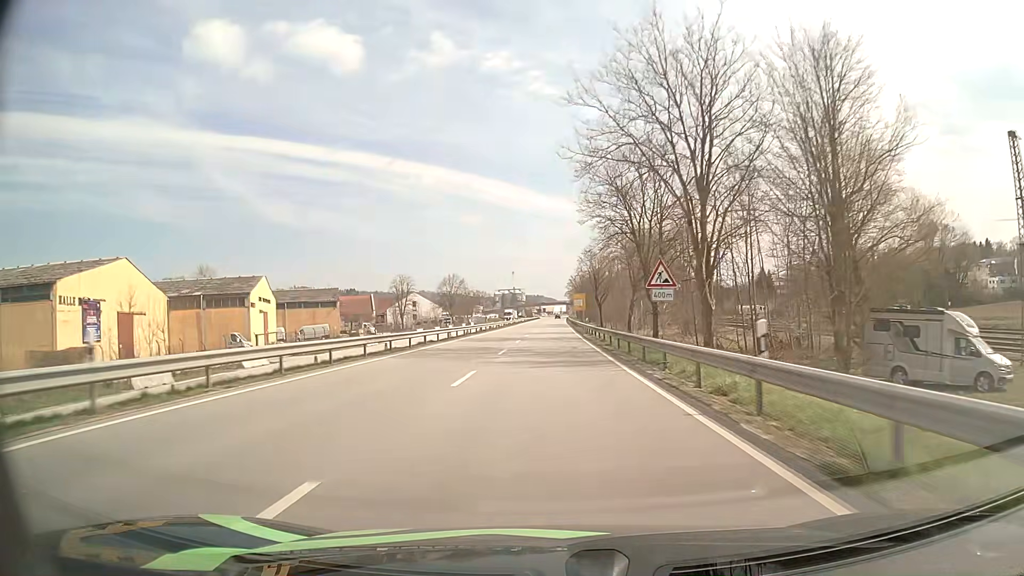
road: primary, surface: asphalt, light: Day
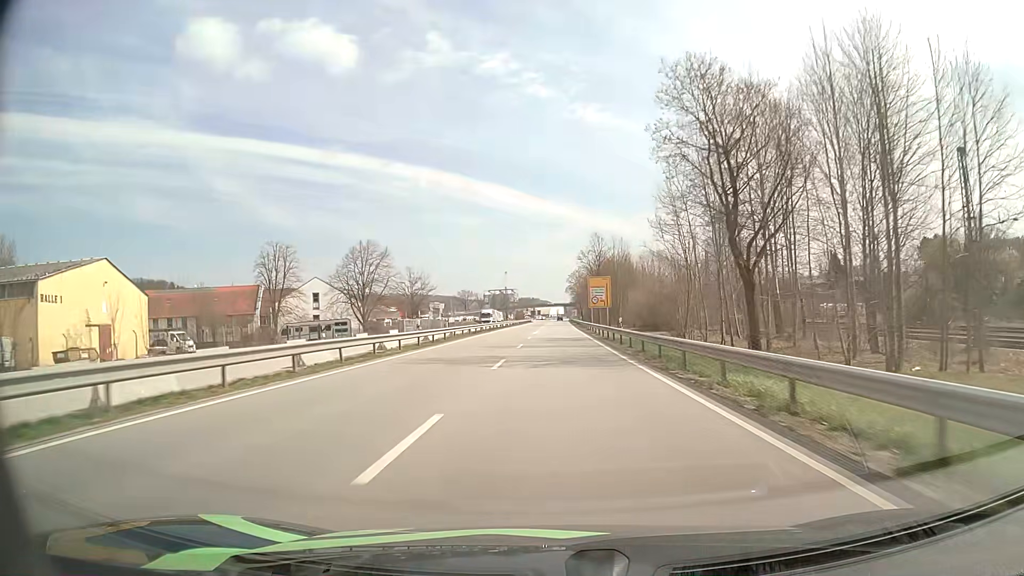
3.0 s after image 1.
(+0.1, +68.3) m; 0°
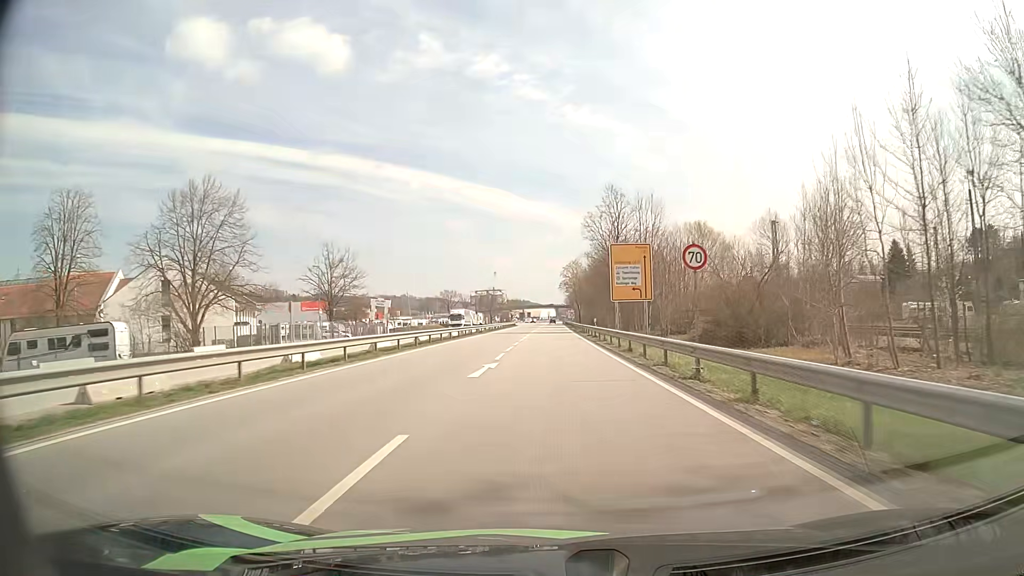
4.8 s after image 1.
(+0.2, +38.8) m; +1°
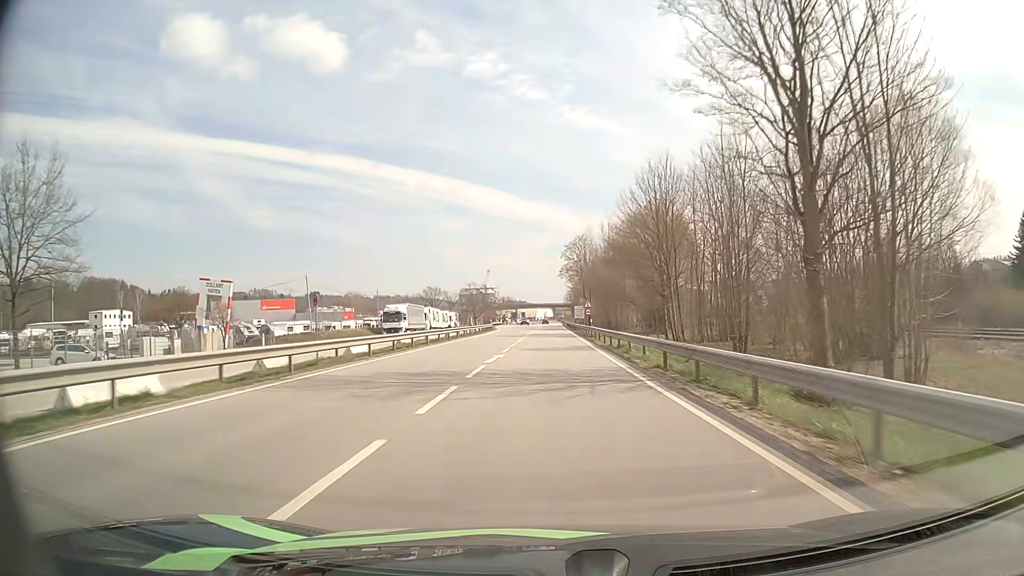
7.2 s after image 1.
(+0.1, +48.6) m; 0°
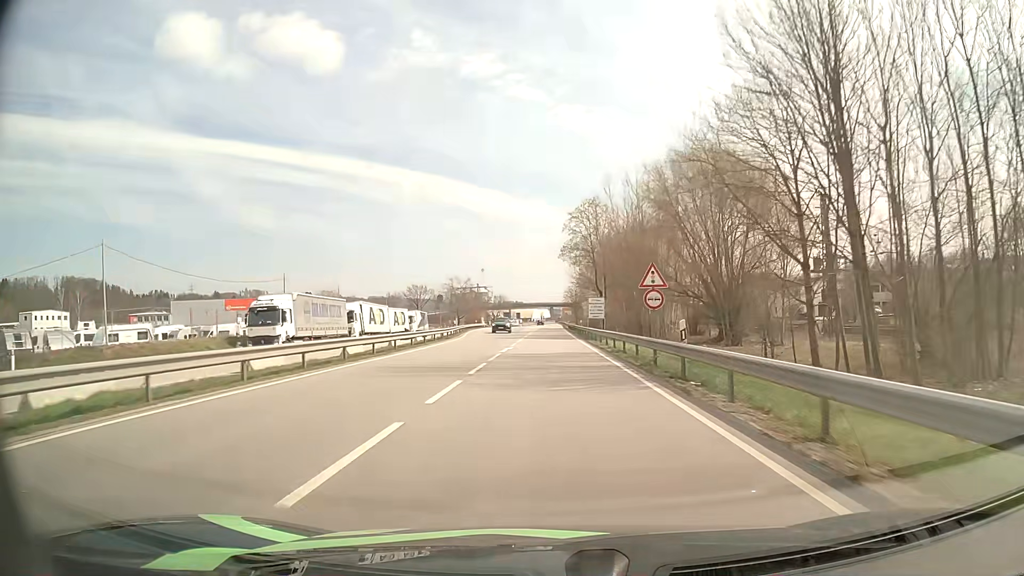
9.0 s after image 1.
(+0.1, +34.9) m; 0°
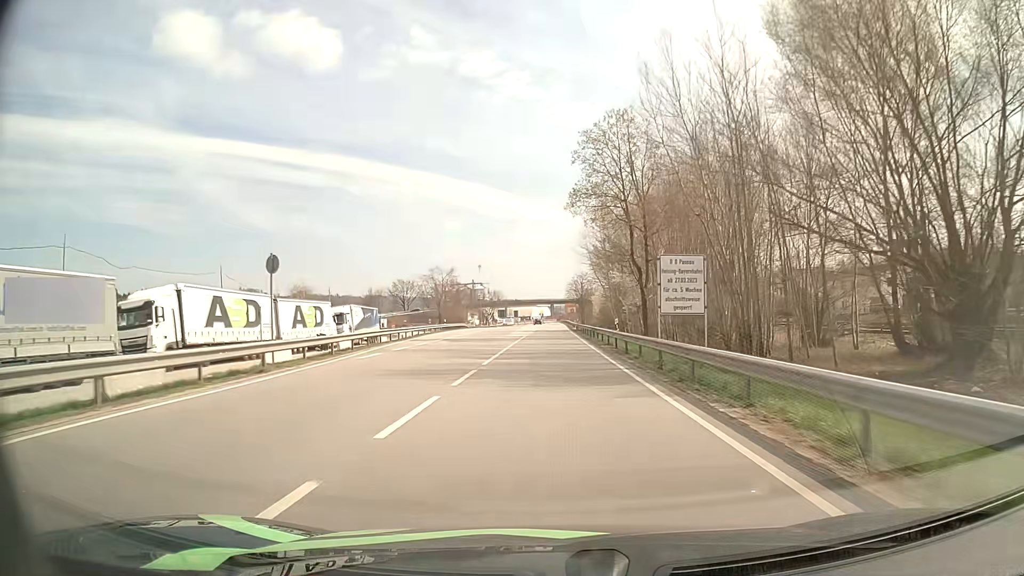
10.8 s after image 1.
(+0.2, +33.2) m; 0°
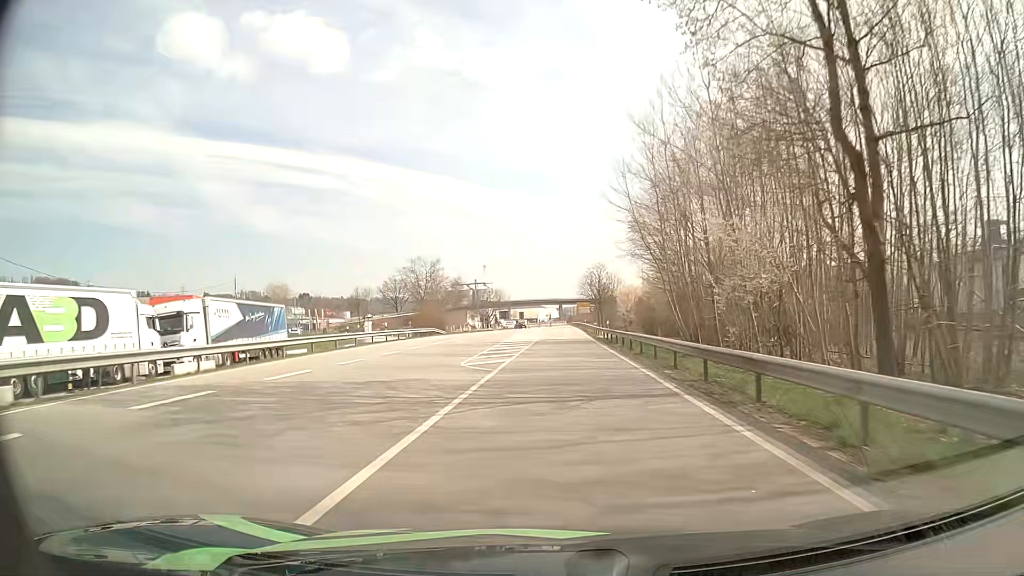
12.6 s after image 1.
(-0.2, +31.4) m; -1°
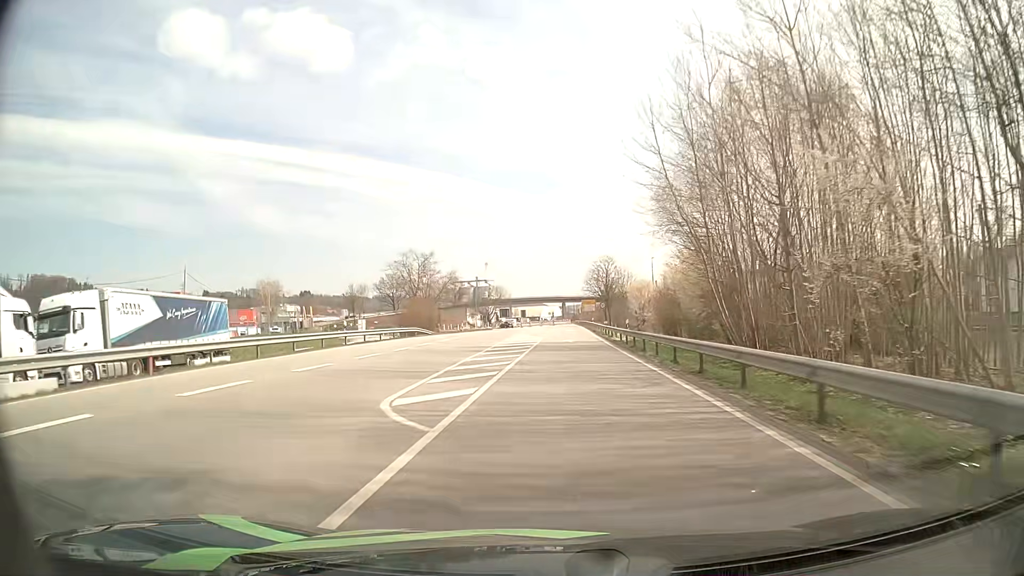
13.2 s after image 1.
(0.0, +10.1) m; 0°
(0, +10) (0, +20) (0, +30) (0, +40) (-1, +50) (-1, +60) (-1, +70) (-1, +80) (-1, +90) (-1, +100) m
